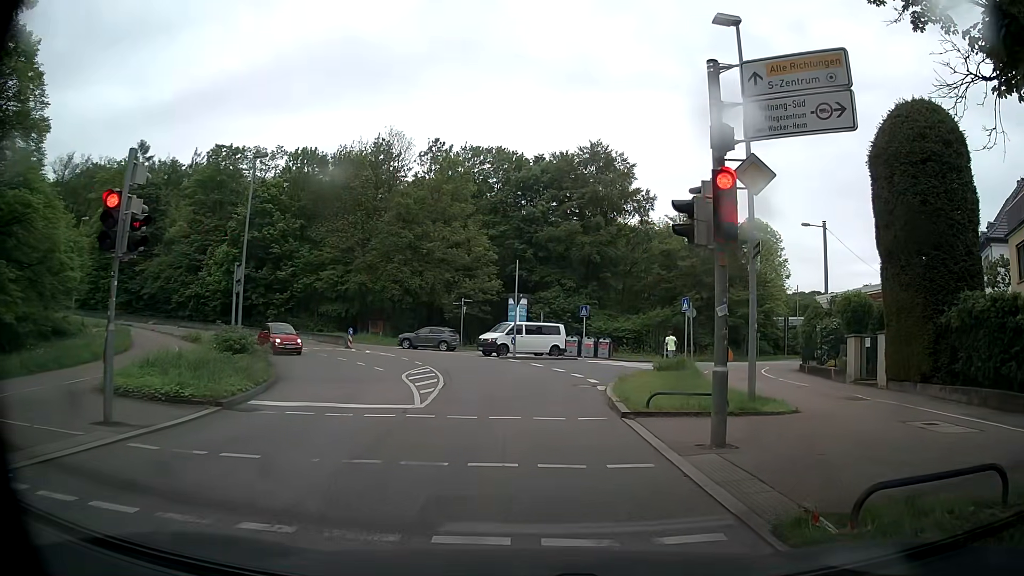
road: secondary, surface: asphalt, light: Day
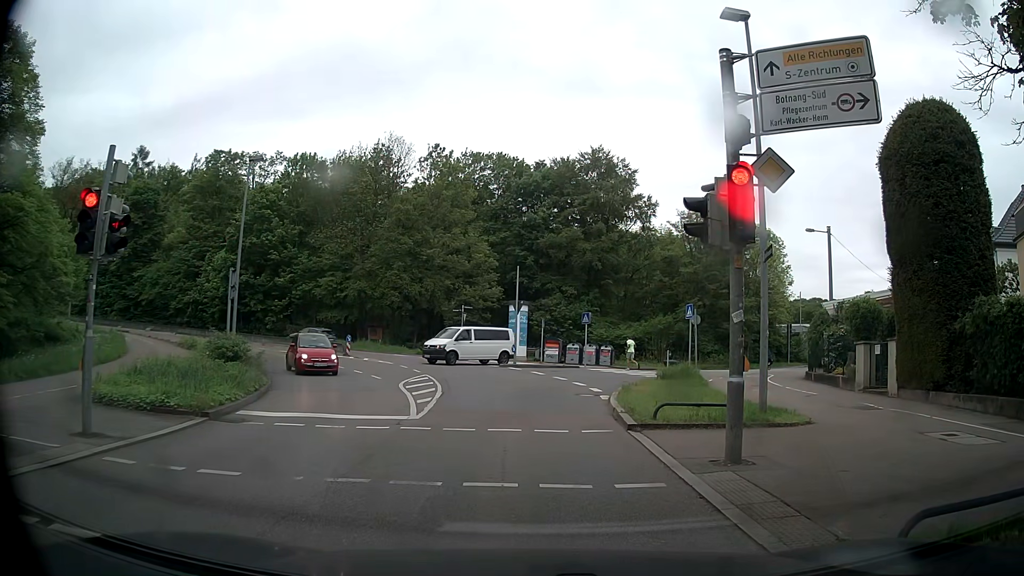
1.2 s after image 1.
(0.0, +0.6) m; 0°
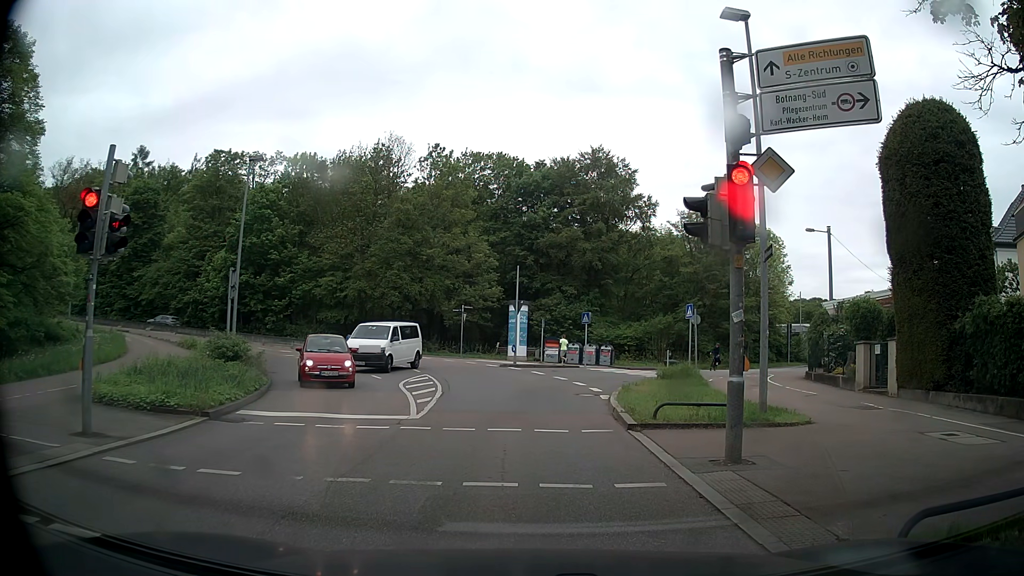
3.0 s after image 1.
(0.0, 0.0) m; 0°
(0, +10) (0, +20) (-2, +30) (-6, +39) (-12, +47) (-20, +53) (-29, +57) (-38, +59) (-48, +59) (-58, +57) m
